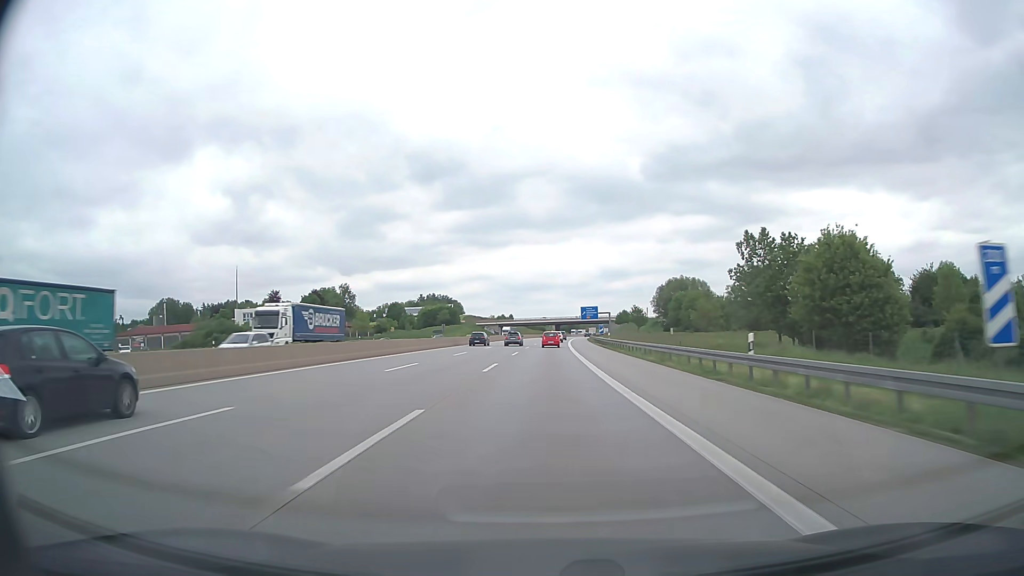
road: motorway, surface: asphalt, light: Day
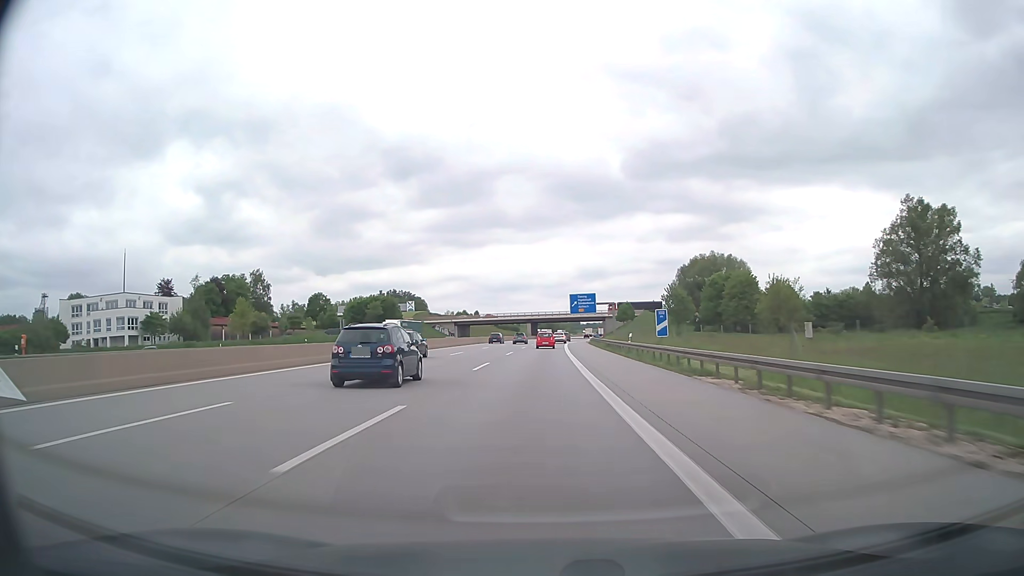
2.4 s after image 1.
(+1.3, +70.4) m; +2°
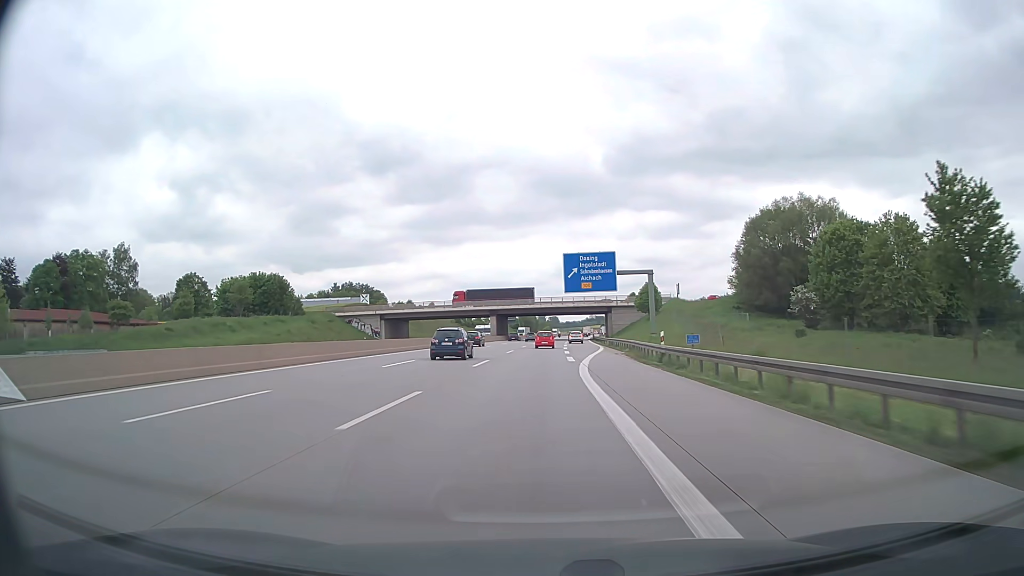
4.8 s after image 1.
(+1.0, +68.6) m; +2°
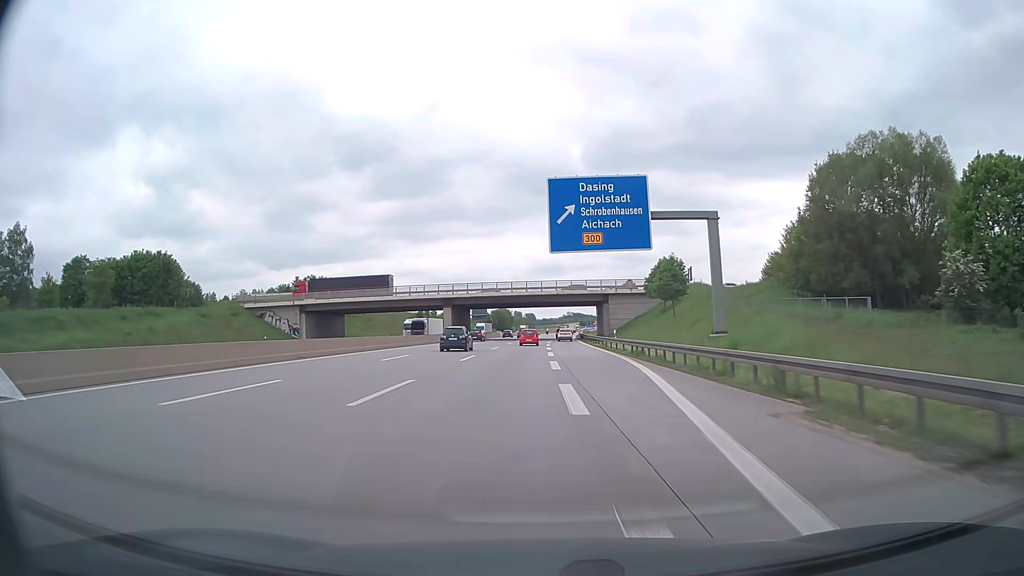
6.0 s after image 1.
(+0.5, +32.9) m; +2°
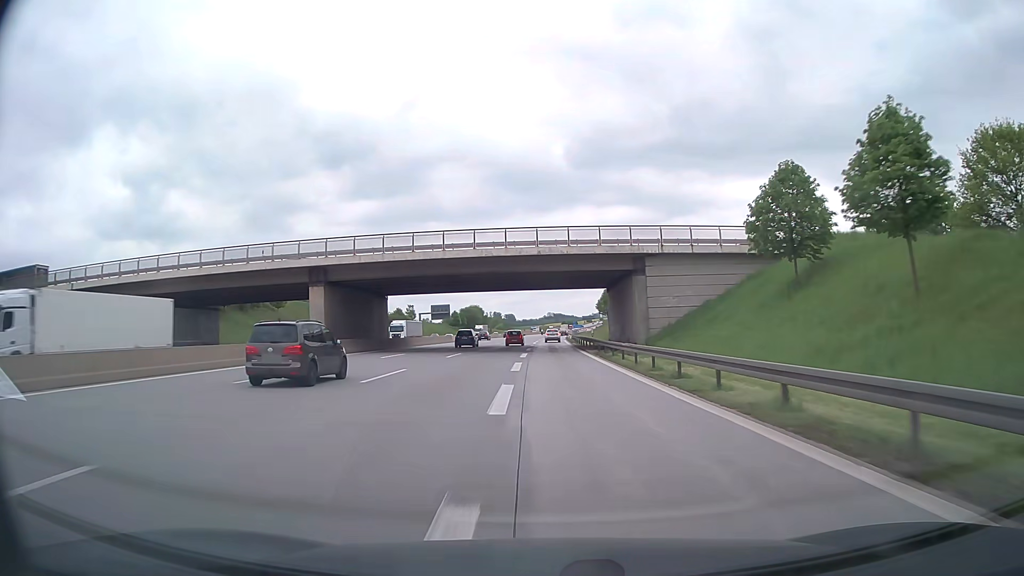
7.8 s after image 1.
(+0.9, +47.4) m; +2°
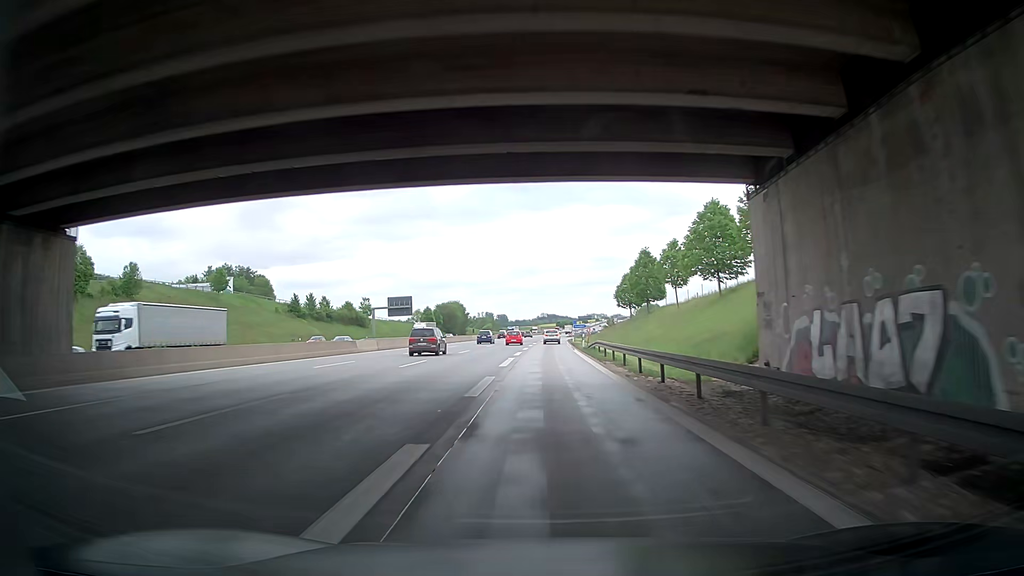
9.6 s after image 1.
(+0.2, +45.2) m; +1°
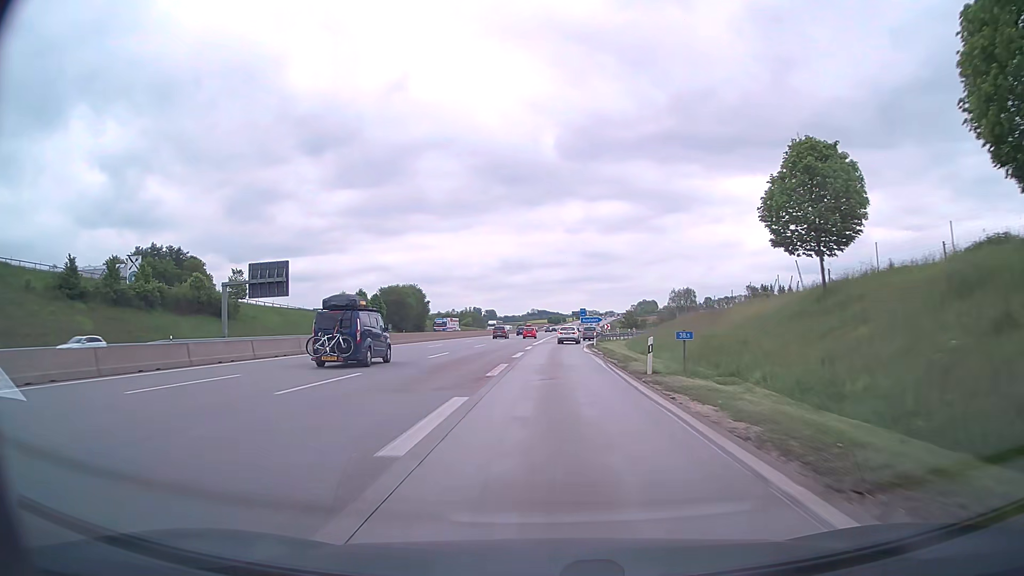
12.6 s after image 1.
(-0.3, +65.7) m; +1°
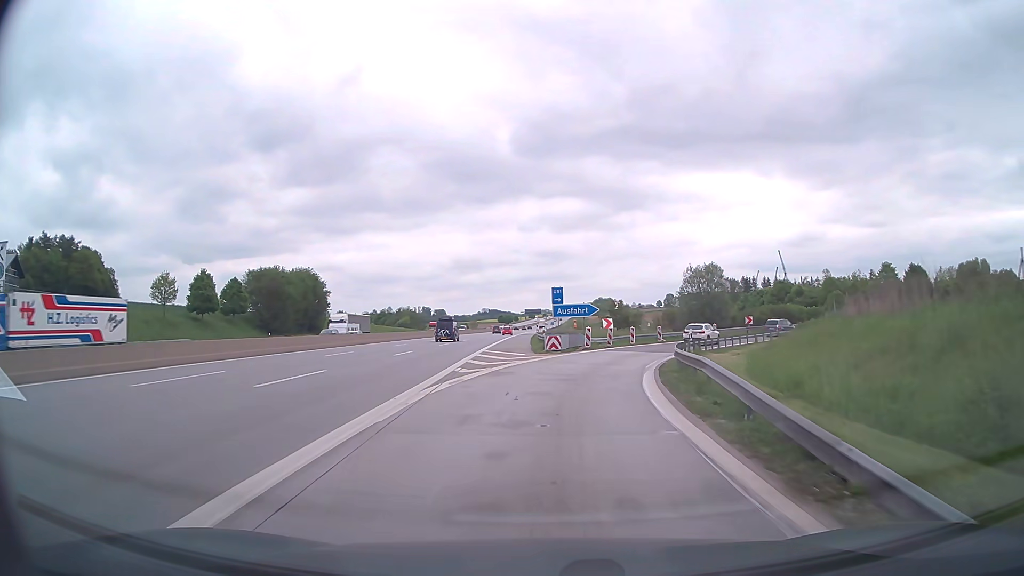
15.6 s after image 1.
(+1.2, +51.0) m; +4°
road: motorway_link
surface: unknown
